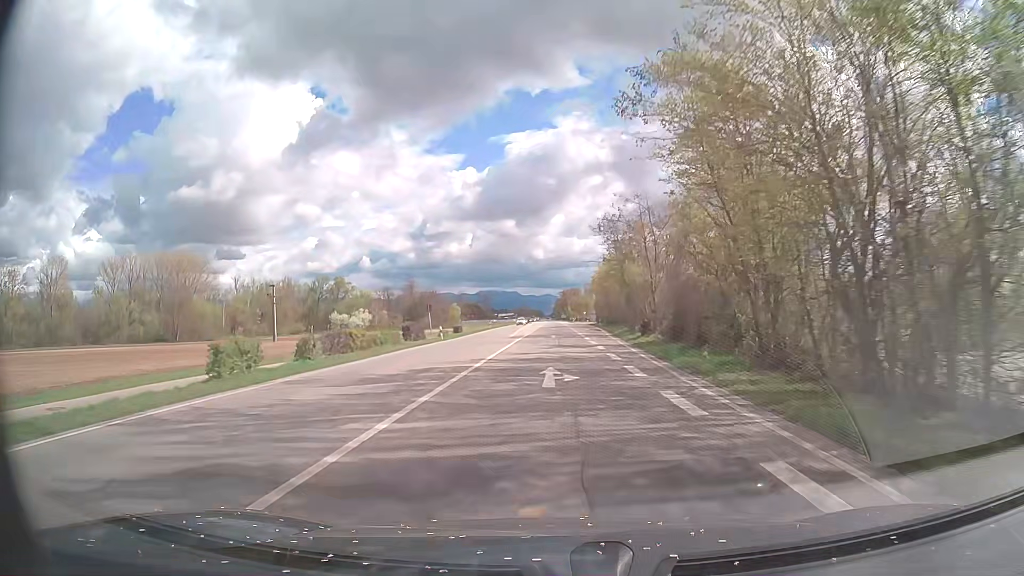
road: primary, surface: asphalt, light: Day
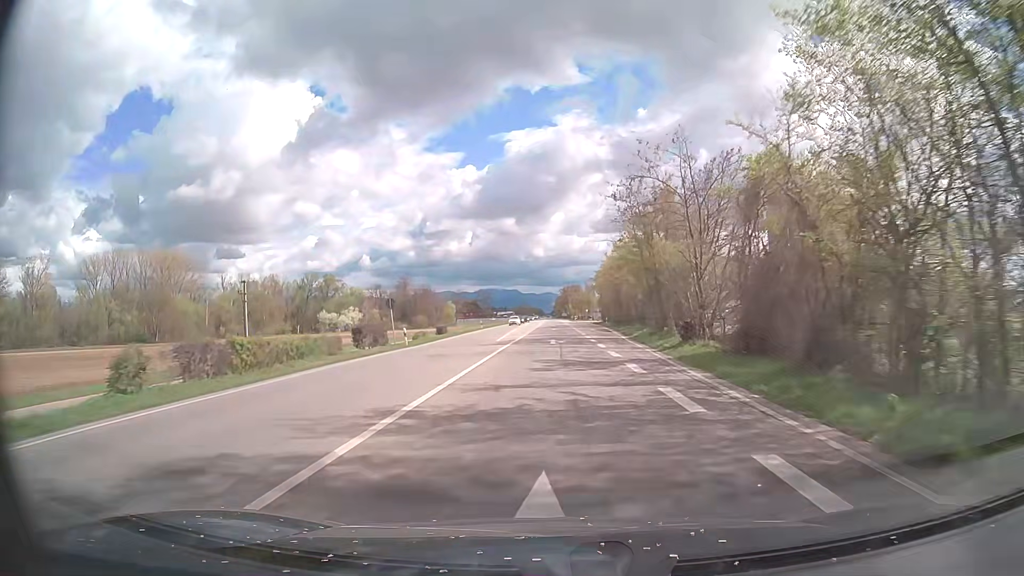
(0.0, +11.8) m; 0°
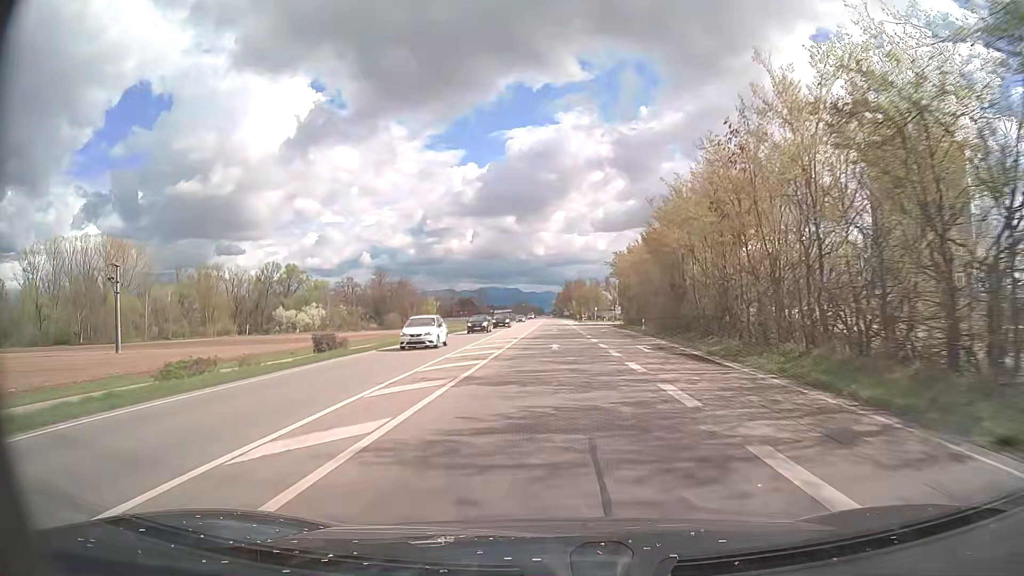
(-0.2, +35.5) m; 0°
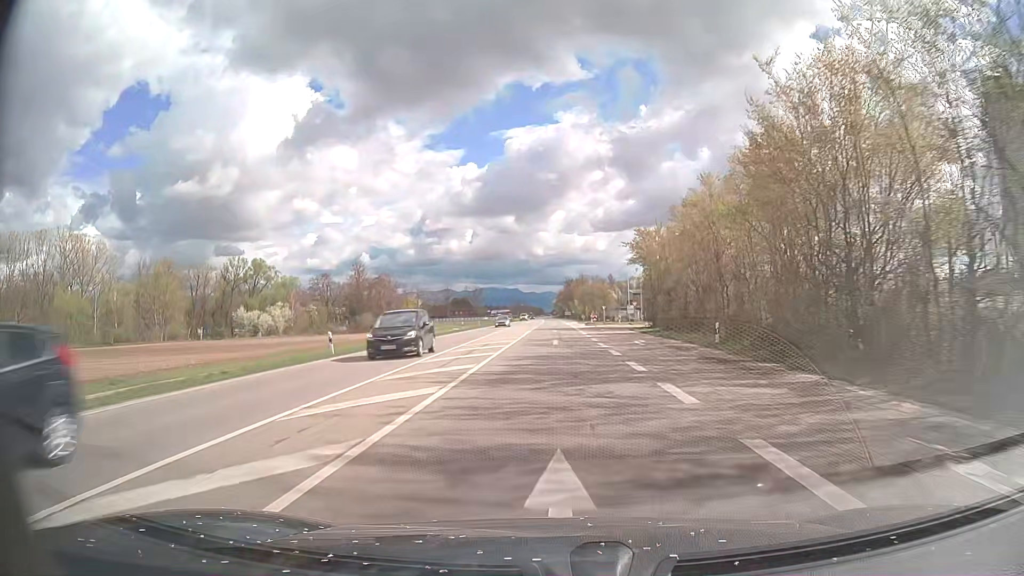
(0.0, +23.7) m; 0°
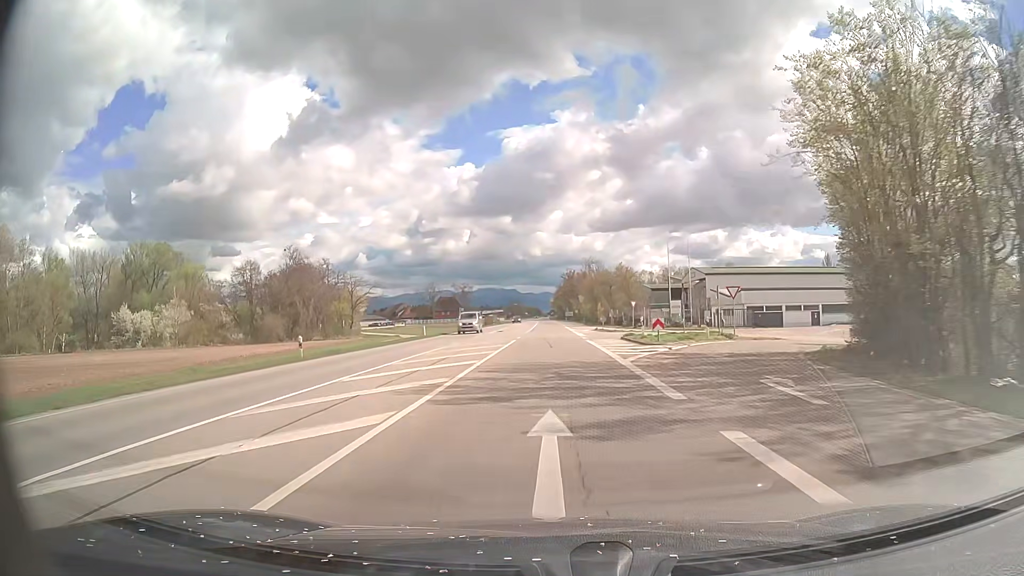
(-0.1, +47.4) m; 0°
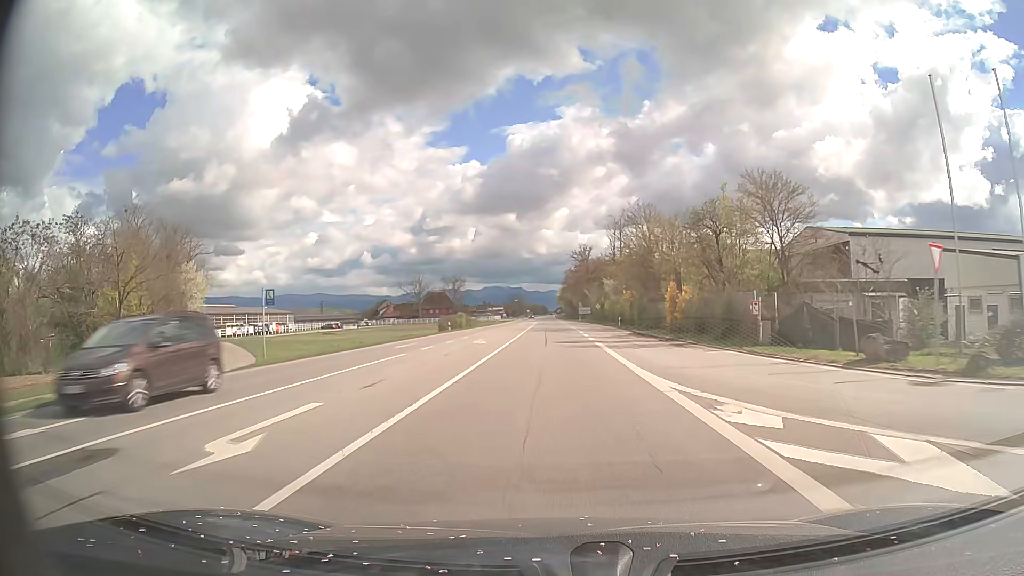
(-0.1, +59.3) m; 0°
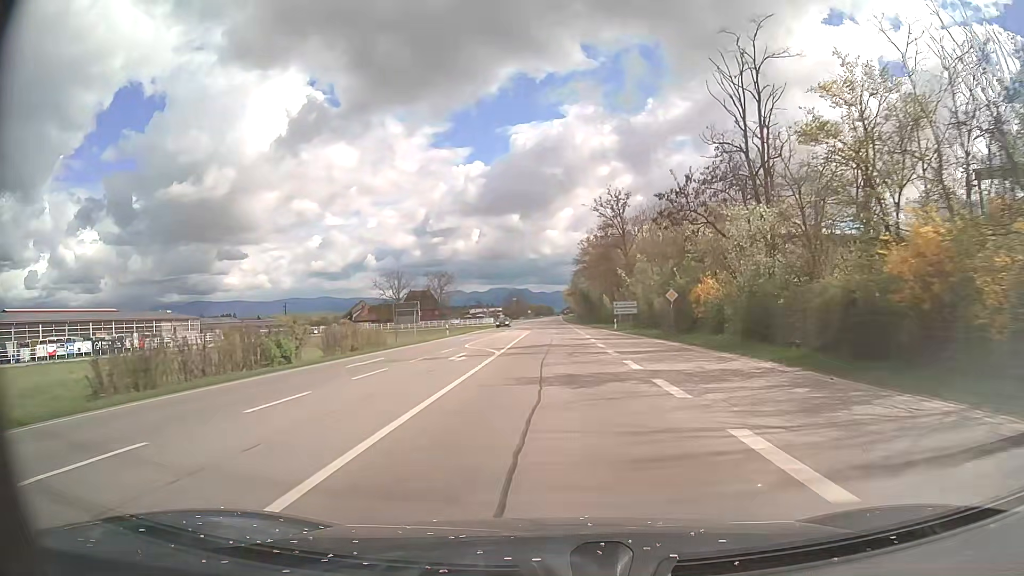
(-0.3, +59.2) m; -1°
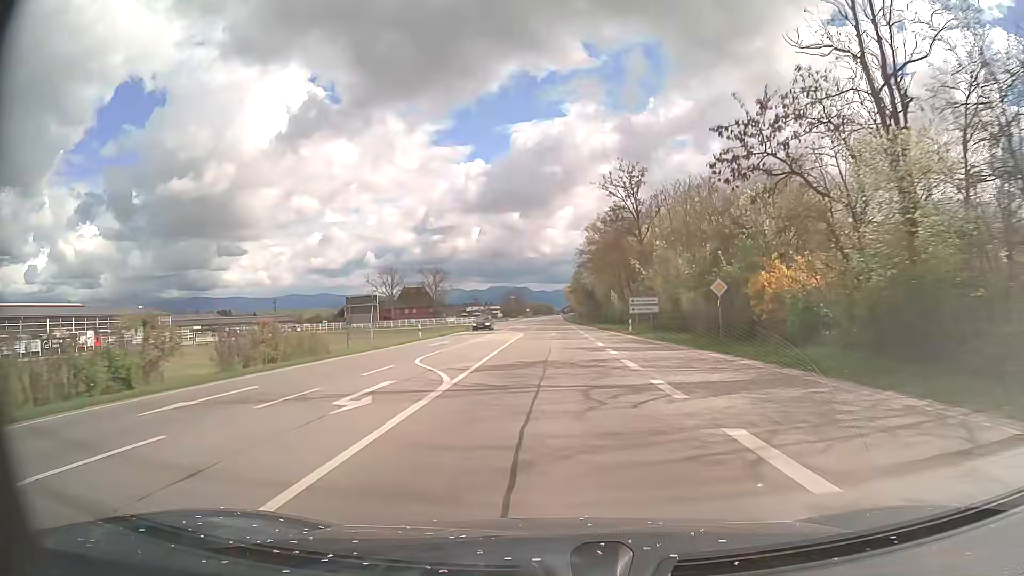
(0.0, +11.8) m; 0°
(0, +10) (0, +20) (0, +30) (0, +40) (0, +50) (0, +60) (0, +70) (0, +80) (0, +90) (0, +100) m
